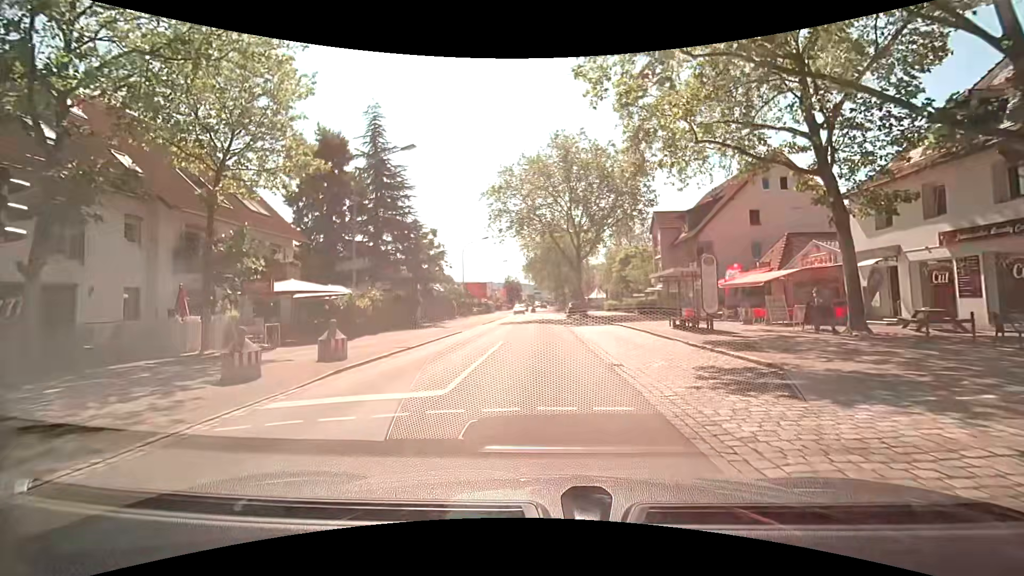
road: secondary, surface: asphalt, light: Day
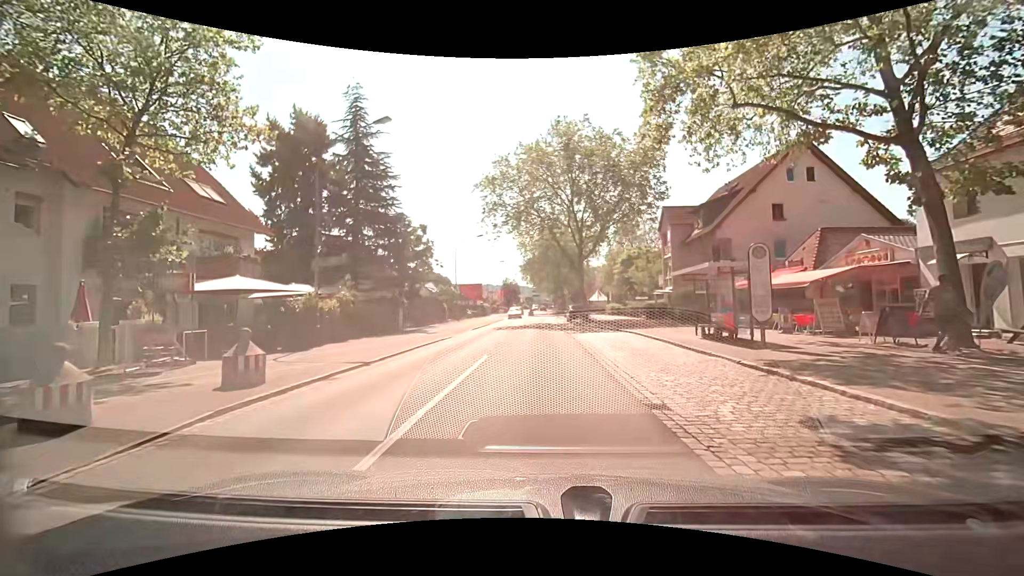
(-0.1, +4.2) m; -1°
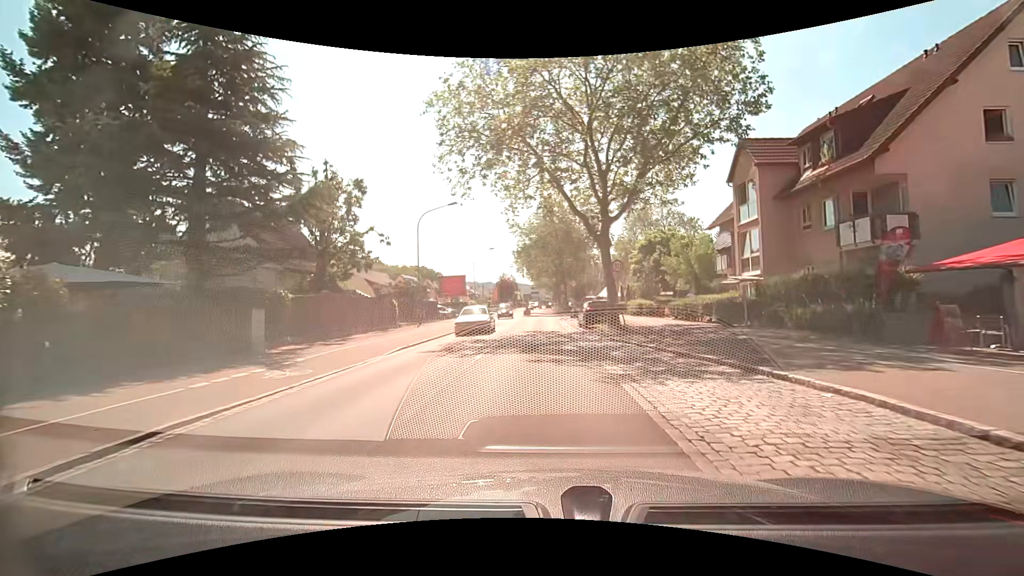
(+0.2, +16.9) m; +1°
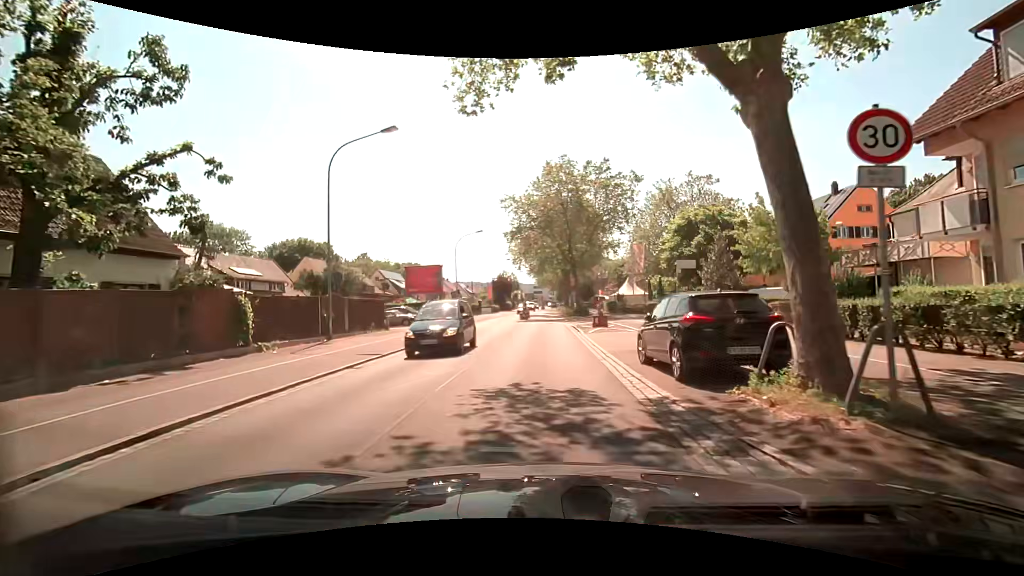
(0.0, +17.5) m; +1°
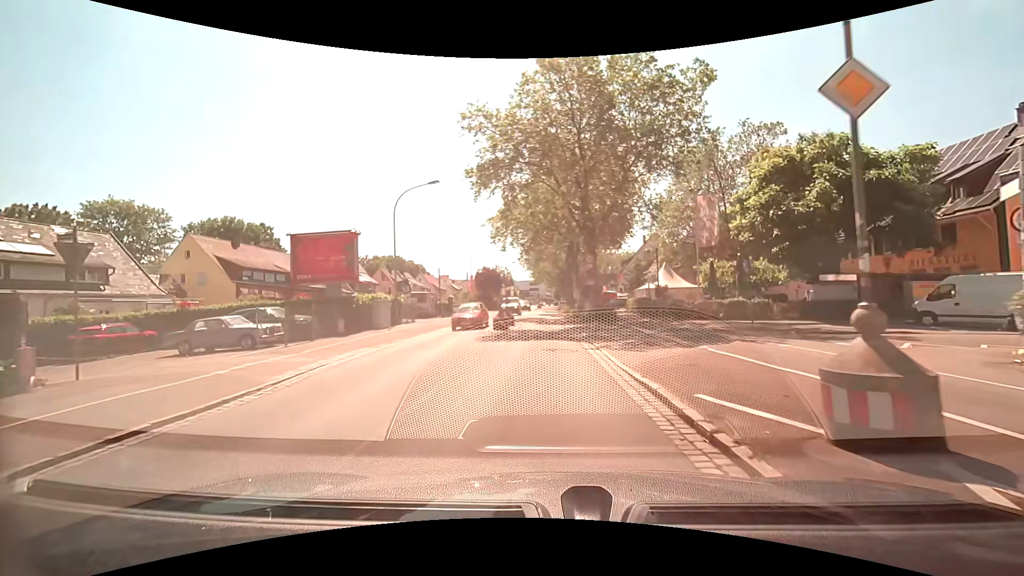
(-0.2, +22.1) m; -1°
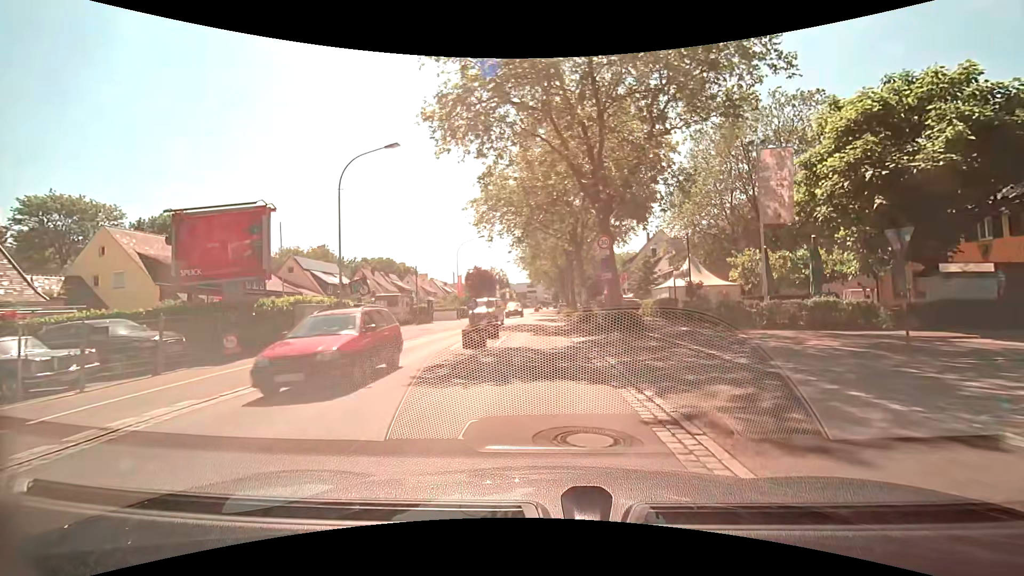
(0.0, +8.8) m; +1°
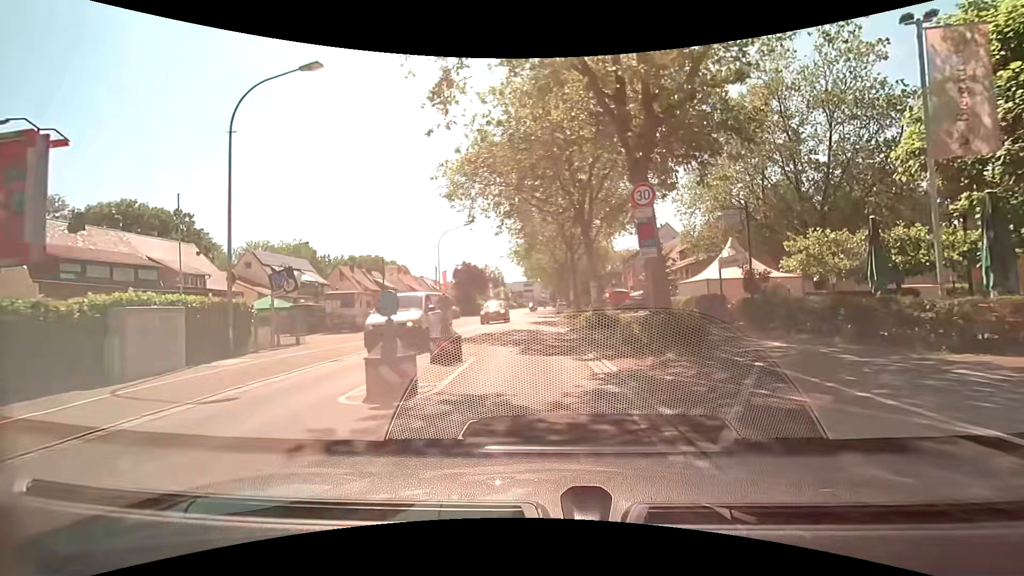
(0.0, +8.7) m; -1°
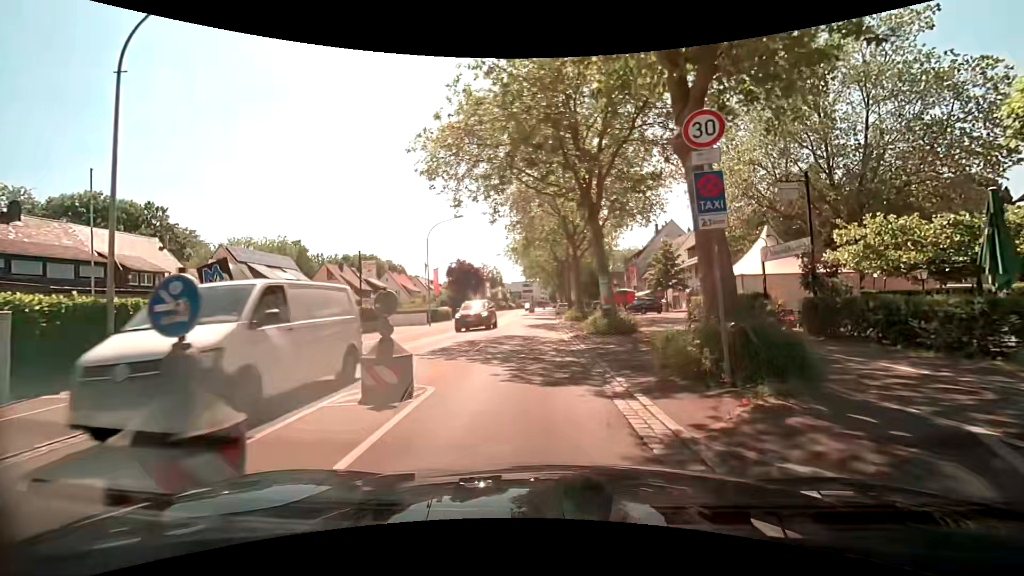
(+0.1, +4.3) m; +1°
(0, +10) (0, +20) (0, +30) (-1, +40) (-1, +50) (0, +60) (0, +70) (0, +80) (0, +90) (0, +100) m
